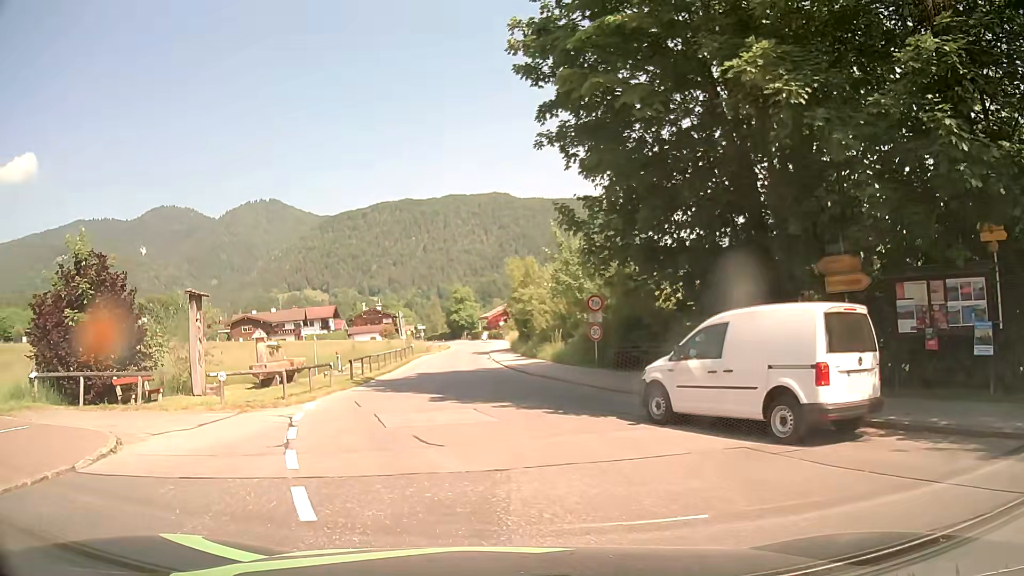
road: tertiary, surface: asphalt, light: Day
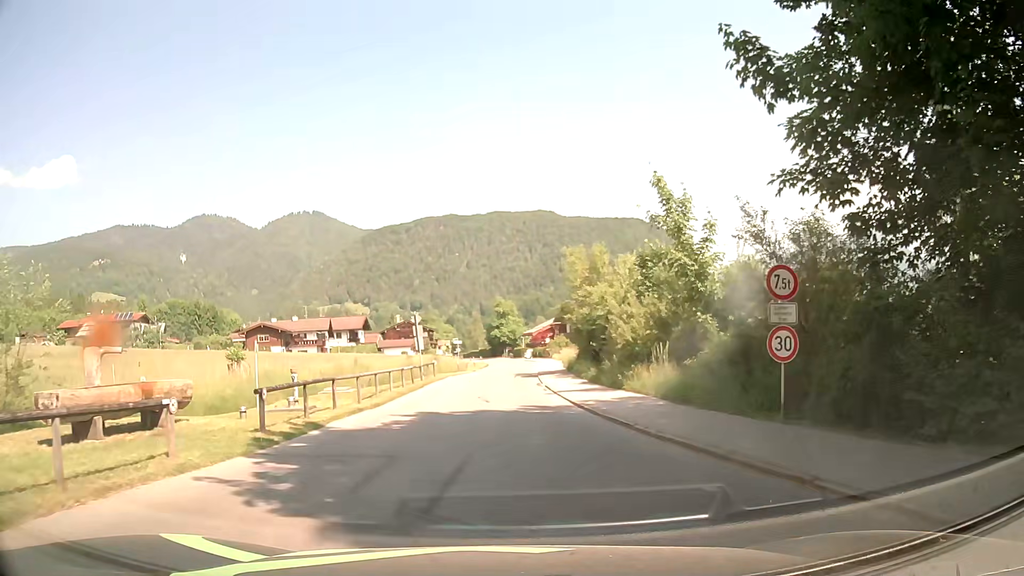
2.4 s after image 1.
(-0.8, +13.1) m; -4°
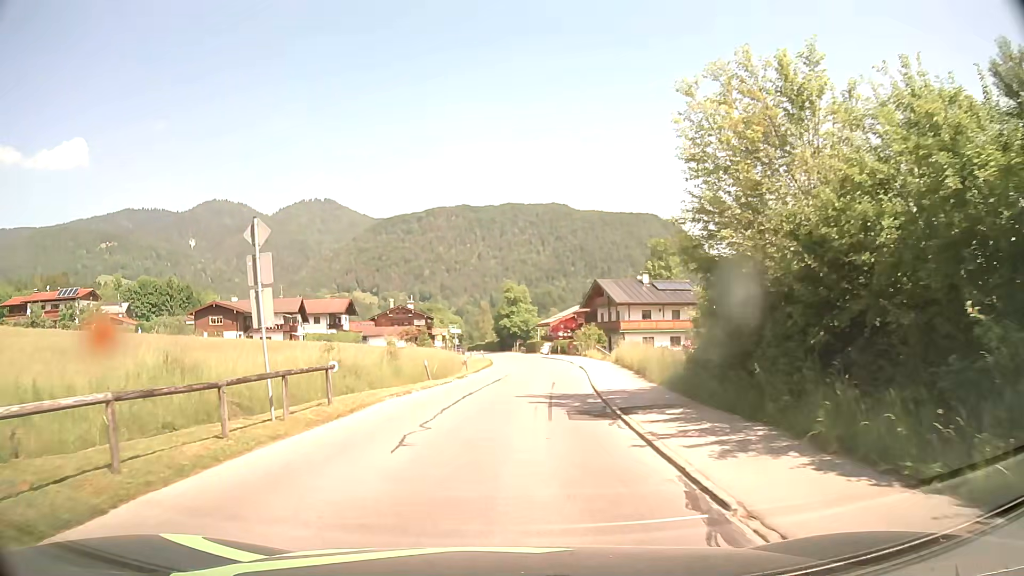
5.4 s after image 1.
(-0.2, +23.4) m; 0°
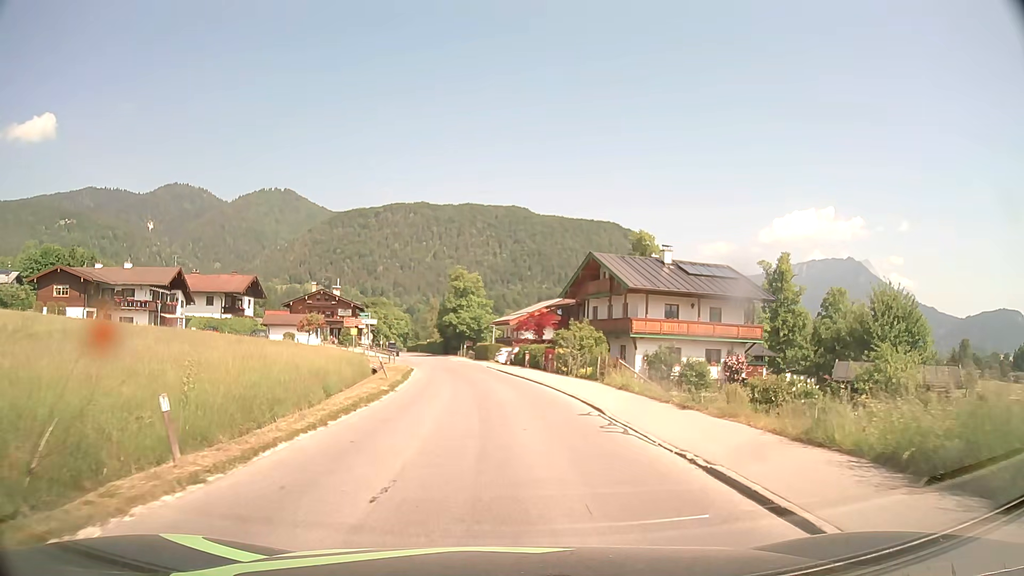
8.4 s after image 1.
(+0.7, +27.2) m; +3°
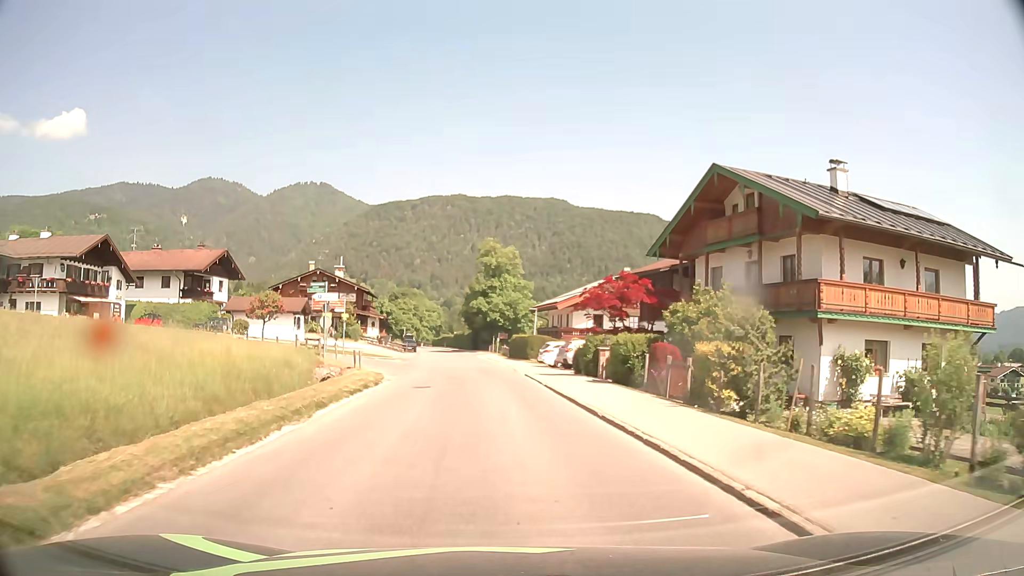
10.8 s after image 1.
(-0.3, +21.9) m; -3°
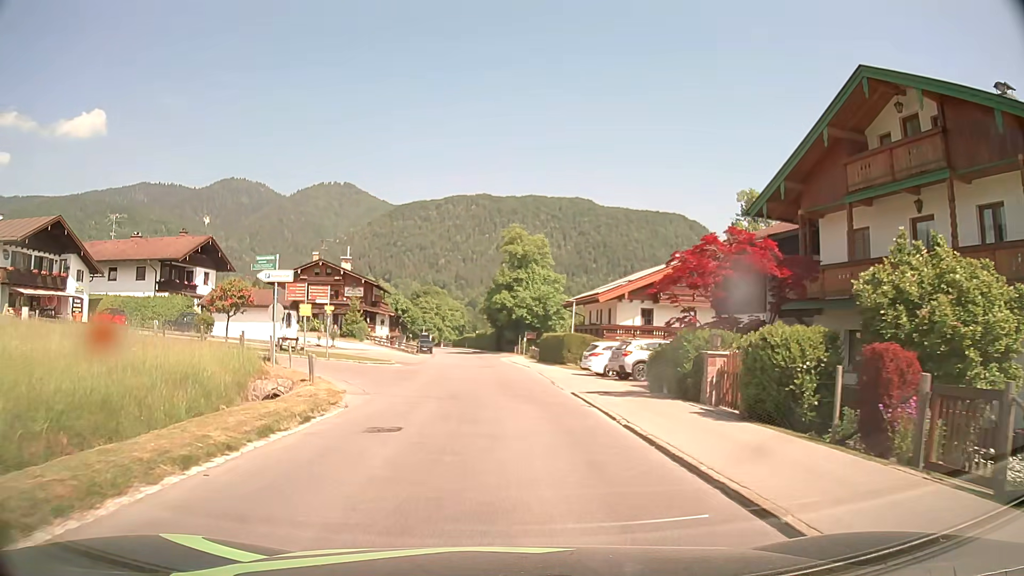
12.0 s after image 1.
(-0.2, +10.1) m; -2°
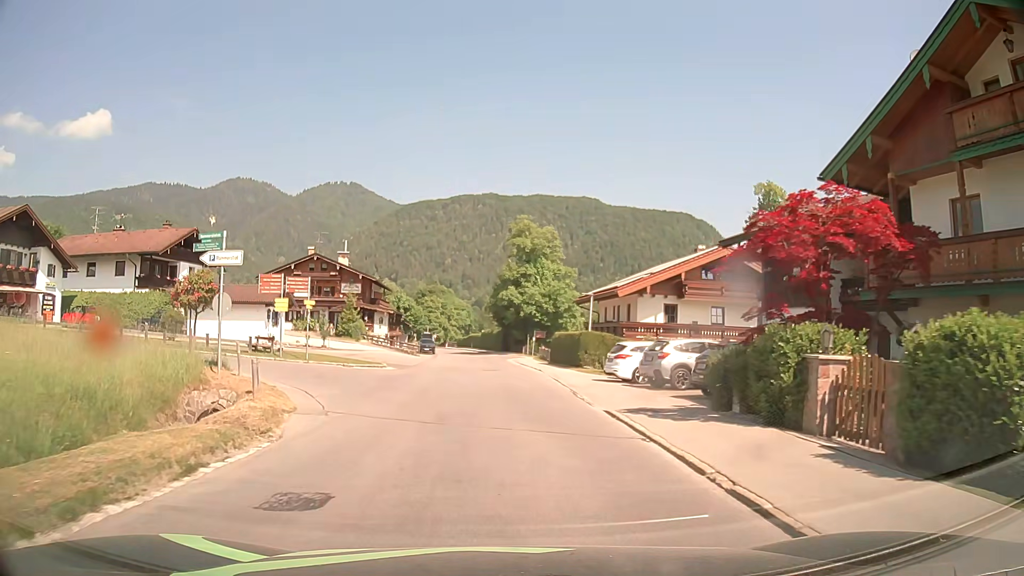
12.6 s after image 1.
(0.0, +4.8) m; -1°
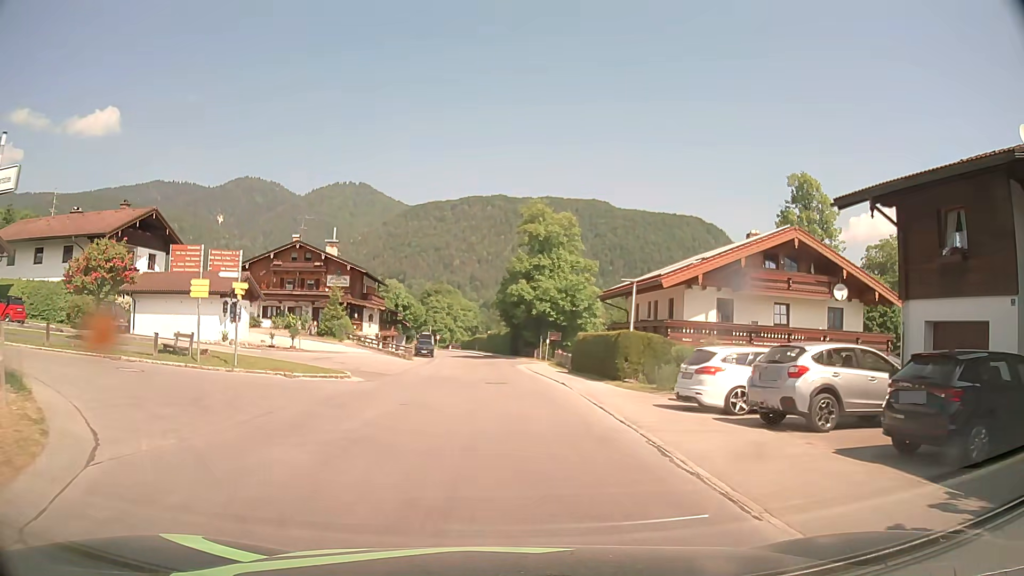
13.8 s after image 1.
(-0.1, +9.1) m; -1°
(0, +10) (0, +20) (0, +30) (-1, +40) (-1, +50) (-2, +60) (-3, +70) (-5, +80) (-7, +90) (-9, +99) m
